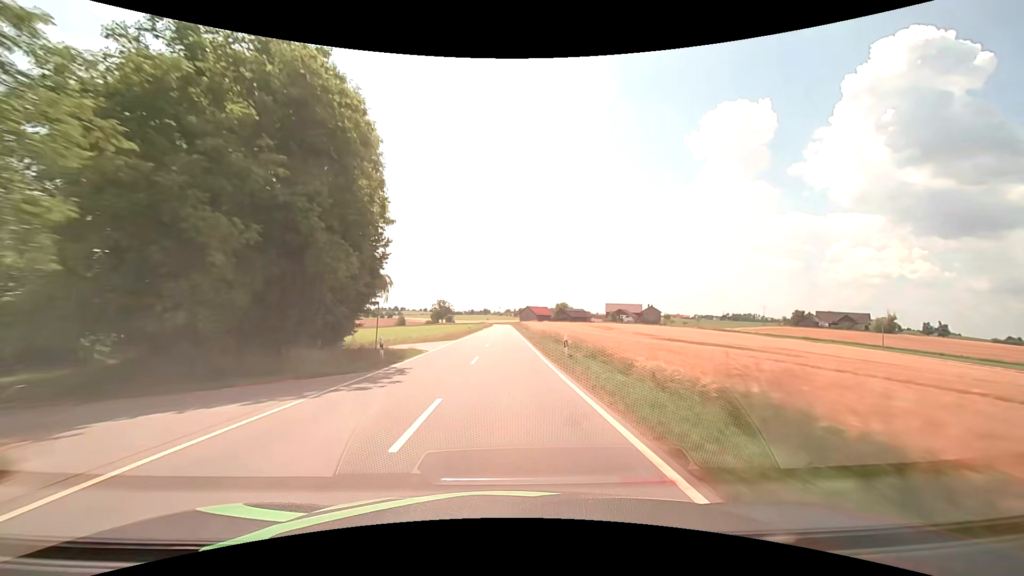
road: tertiary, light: Day
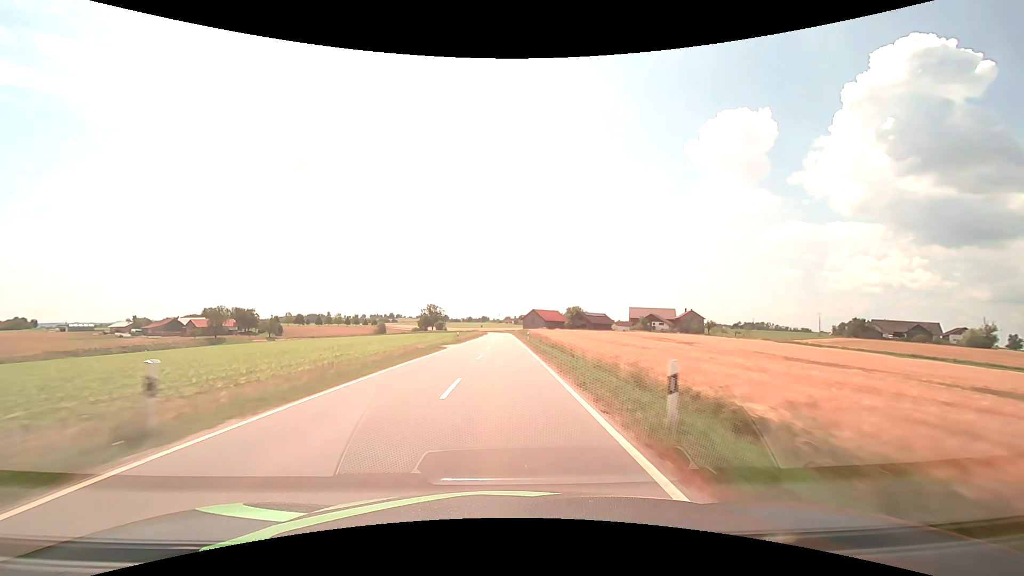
(0.0, +56.6) m; 0°
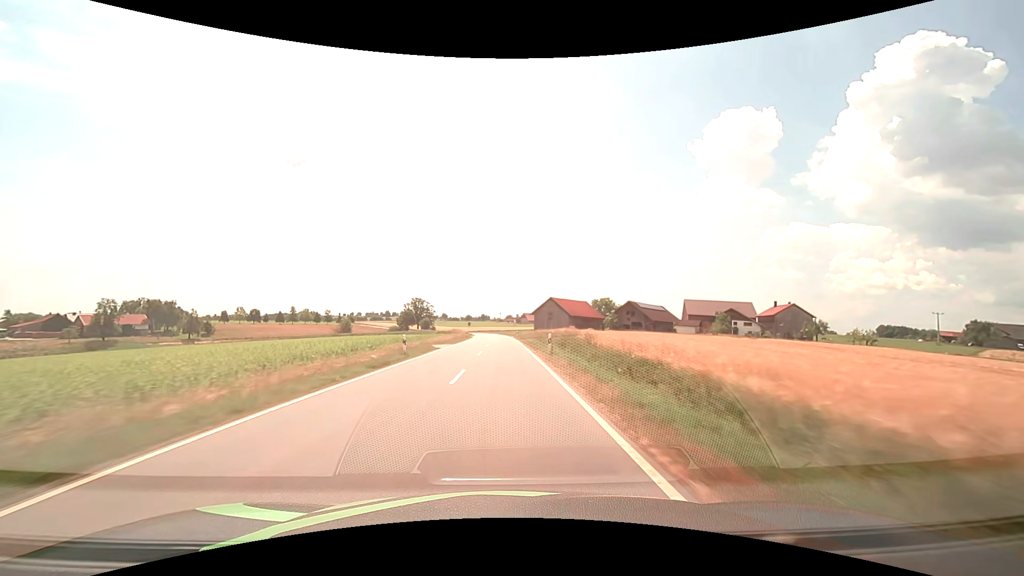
(-0.2, +70.6) m; 0°
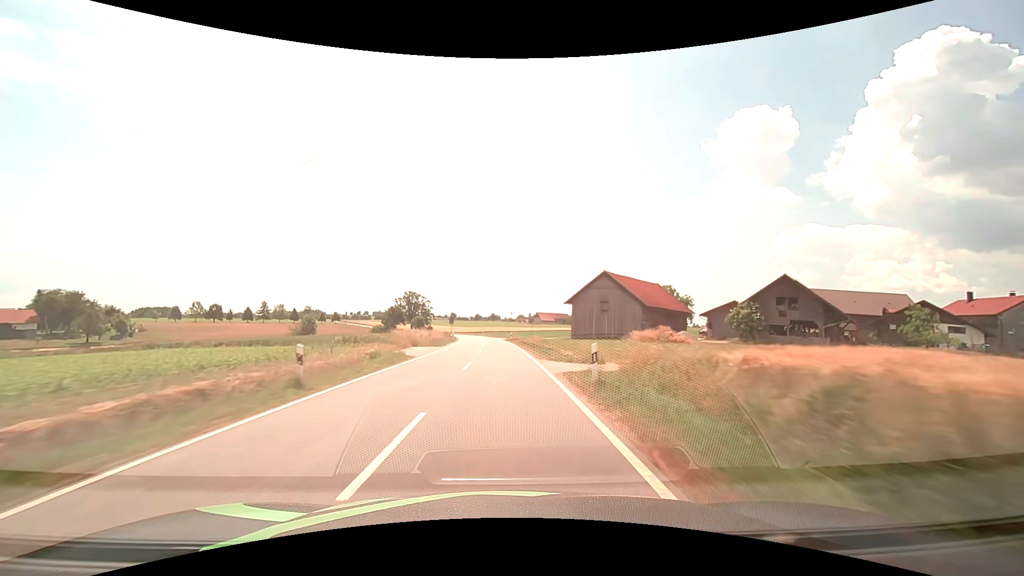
(-0.3, +56.7) m; -1°
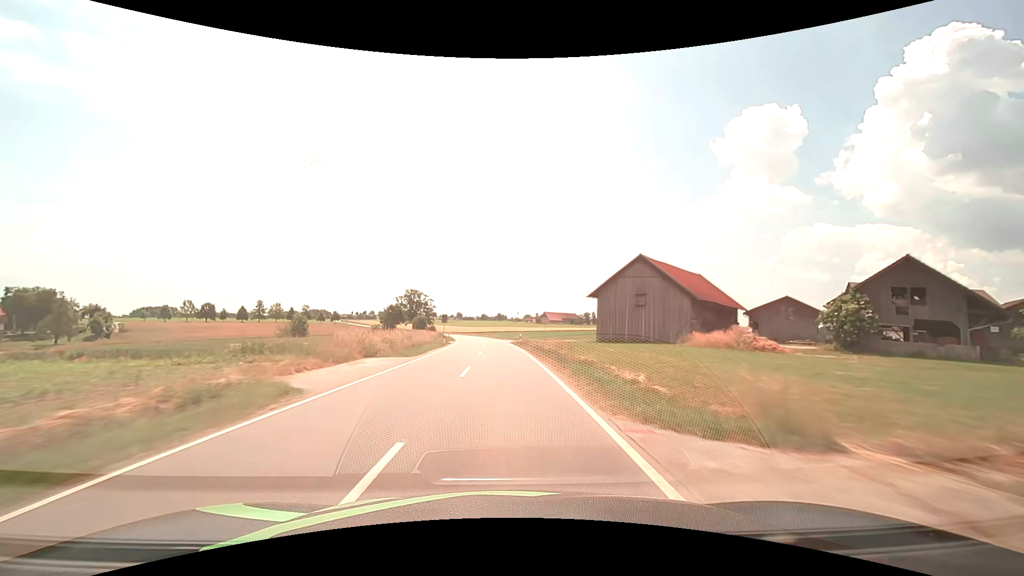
(-0.1, +14.2) m; -1°
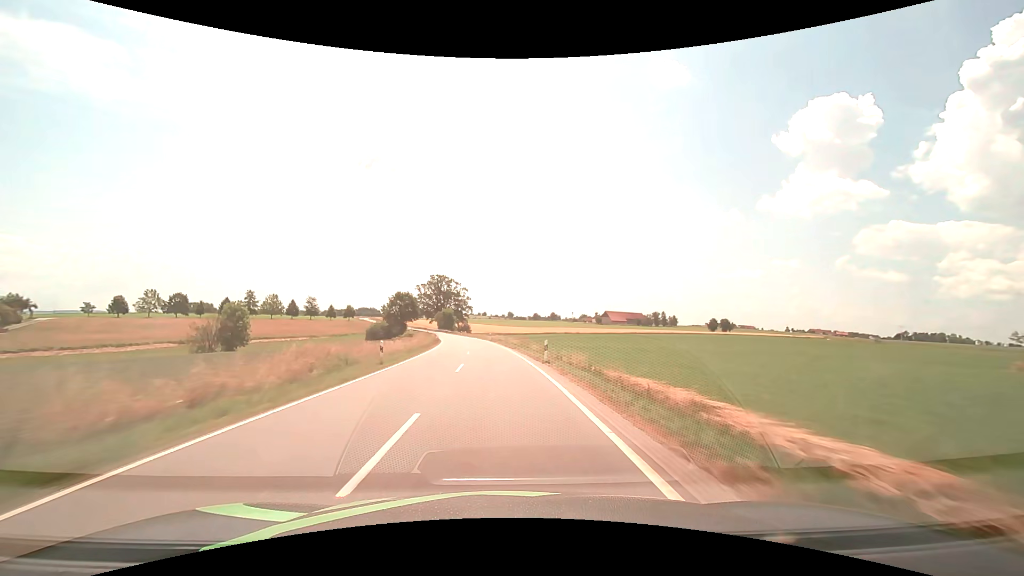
(-2.9, +71.0) m; -6°
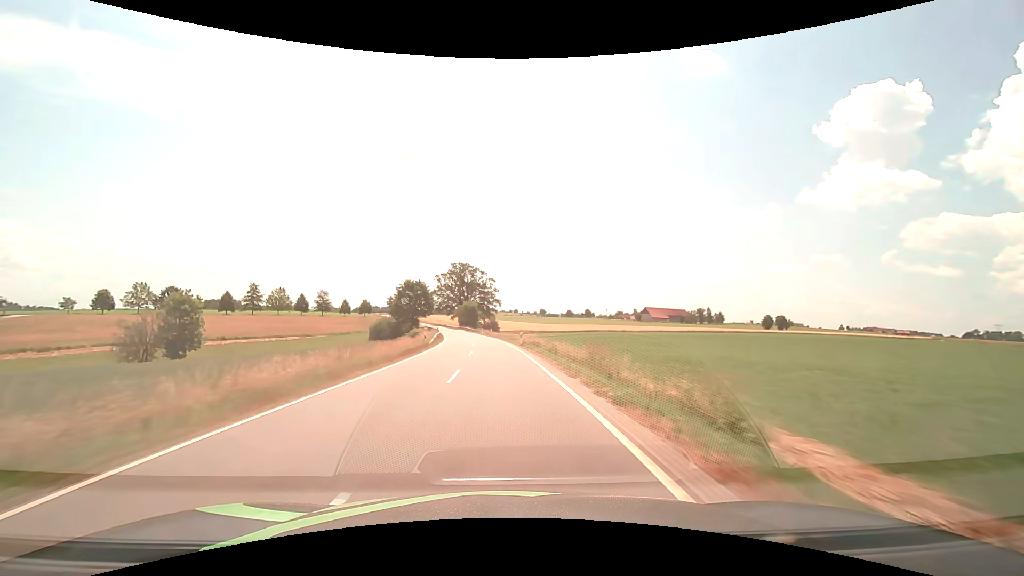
(-0.8, +28.5) m; -3°
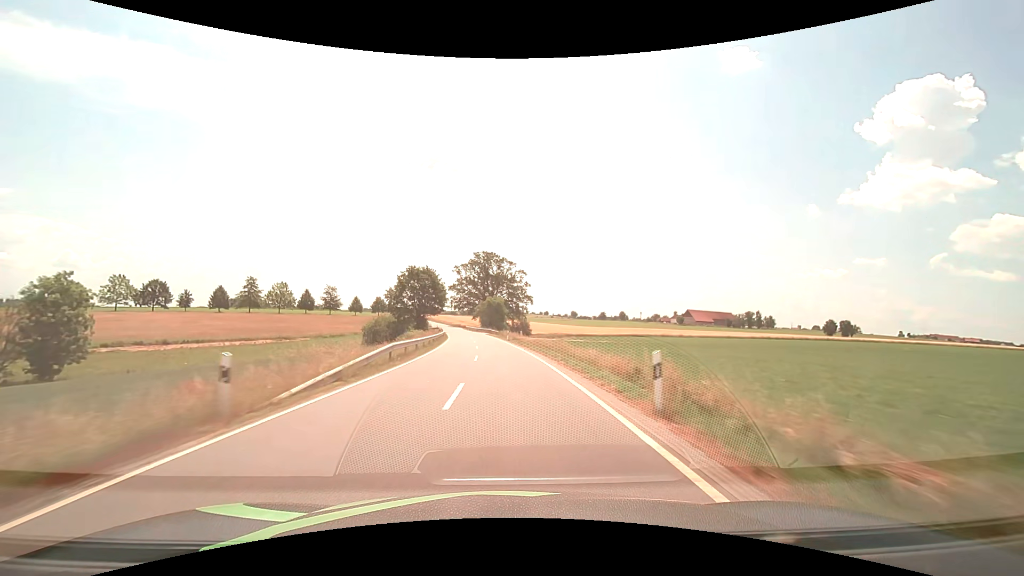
(-1.0, +28.5) m; -4°
(0, +10) (0, +20) (-1, +30) (-1, +40) (-2, +50) (-3, +60) (-4, +70) (-6, +80) (-7, +90) (-9, +99) m
